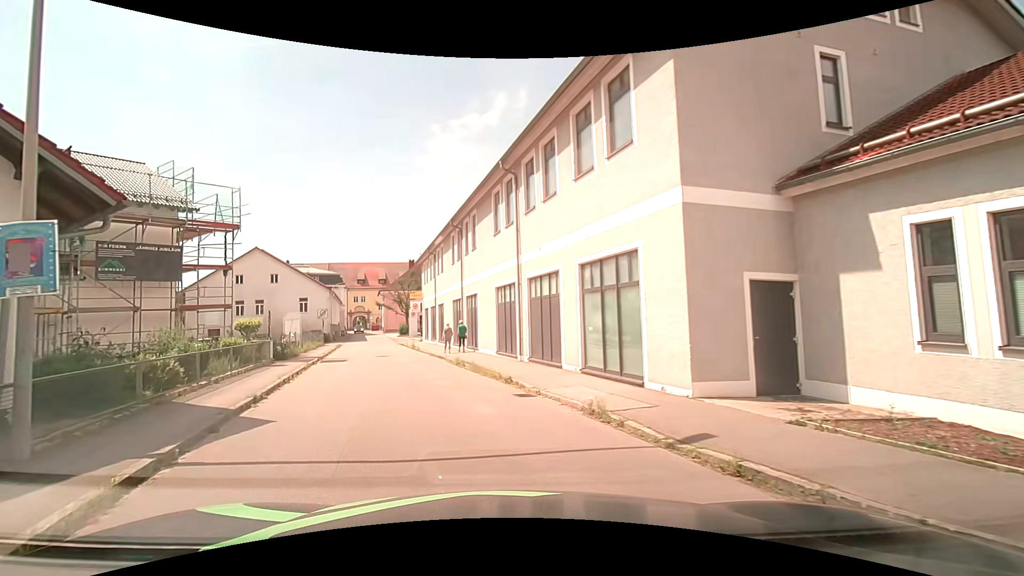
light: Day
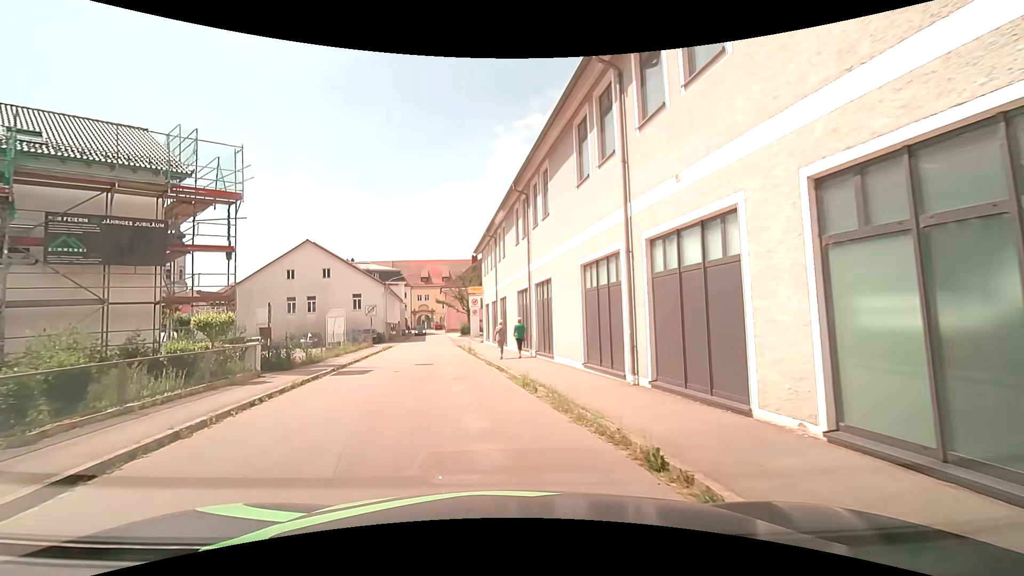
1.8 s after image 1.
(-0.4, +7.6) m; -8°
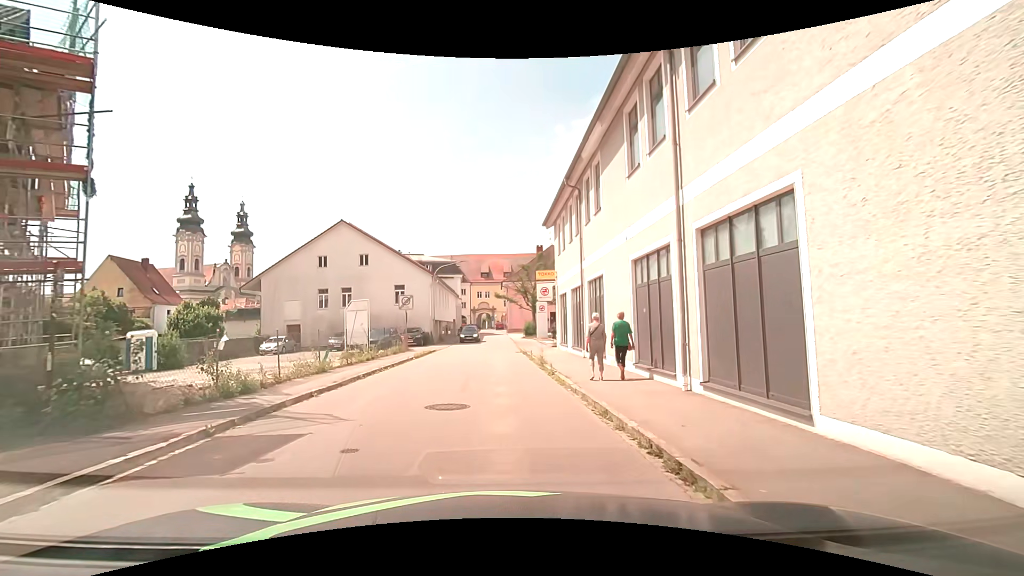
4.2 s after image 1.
(-0.9, +11.3) m; -6°
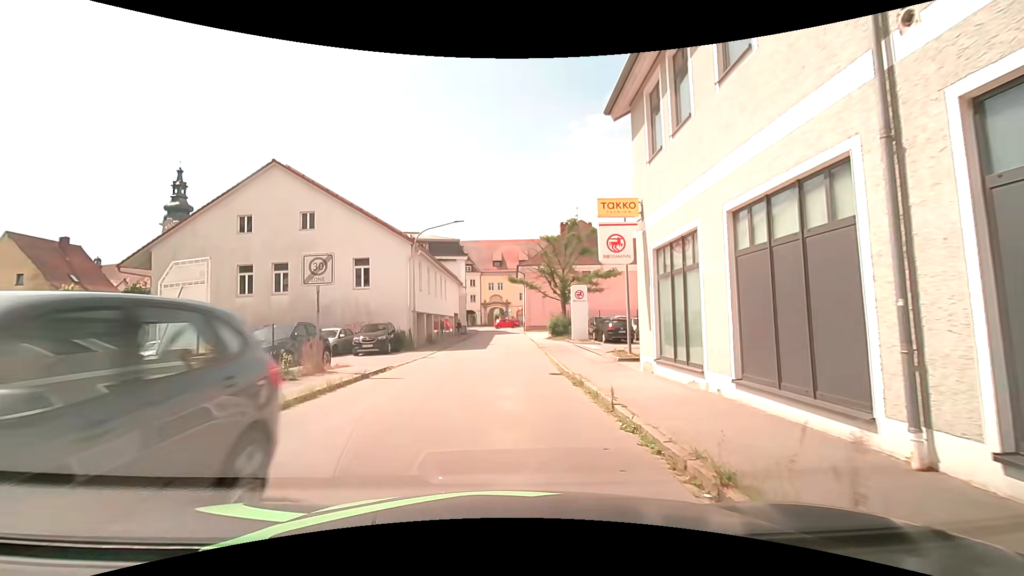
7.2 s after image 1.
(-0.5, +16.0) m; -1°
